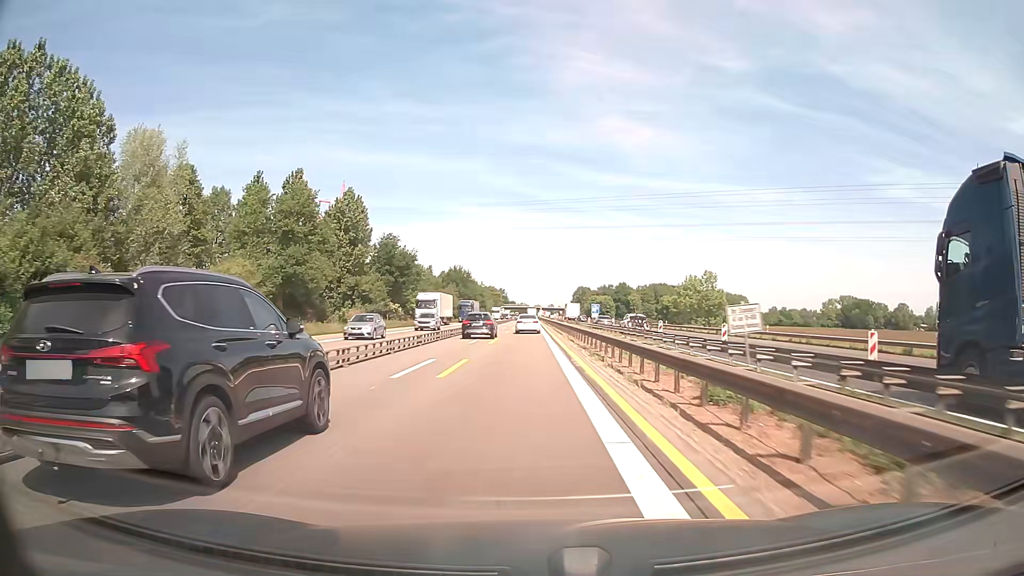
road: motorway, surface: asphalt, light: Day
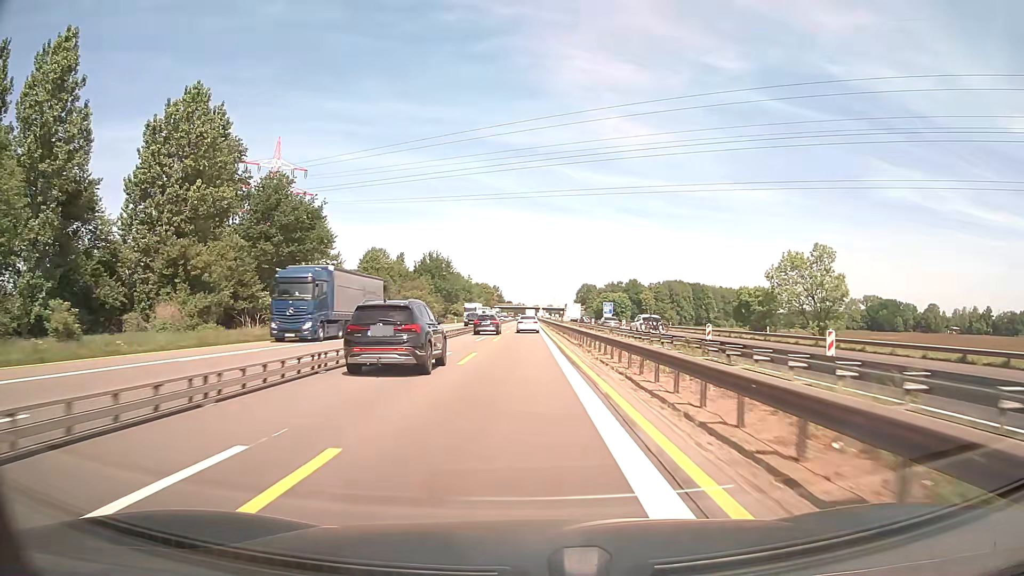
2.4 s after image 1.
(+0.1, +50.1) m; 0°
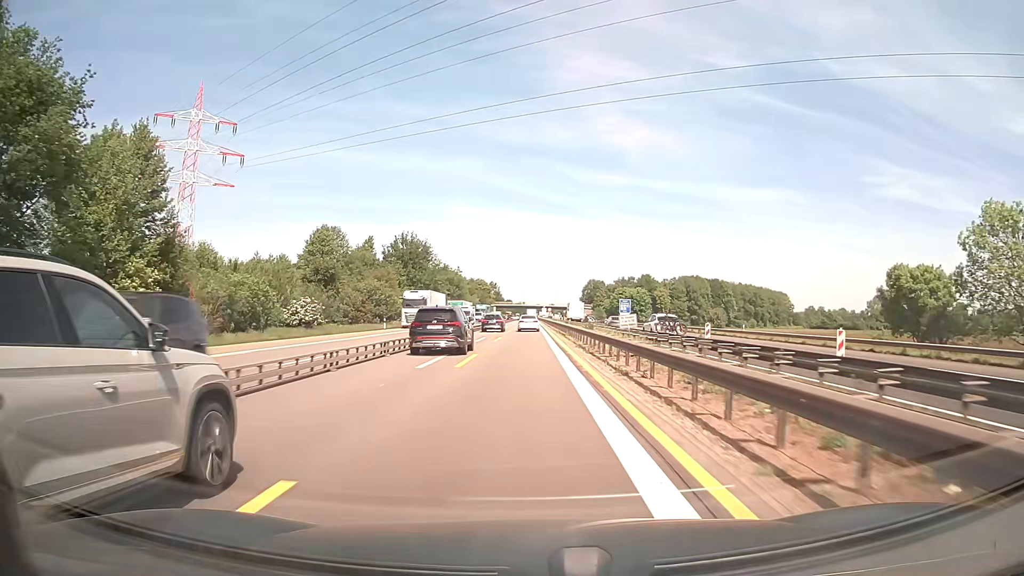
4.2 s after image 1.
(0.0, +37.5) m; 0°
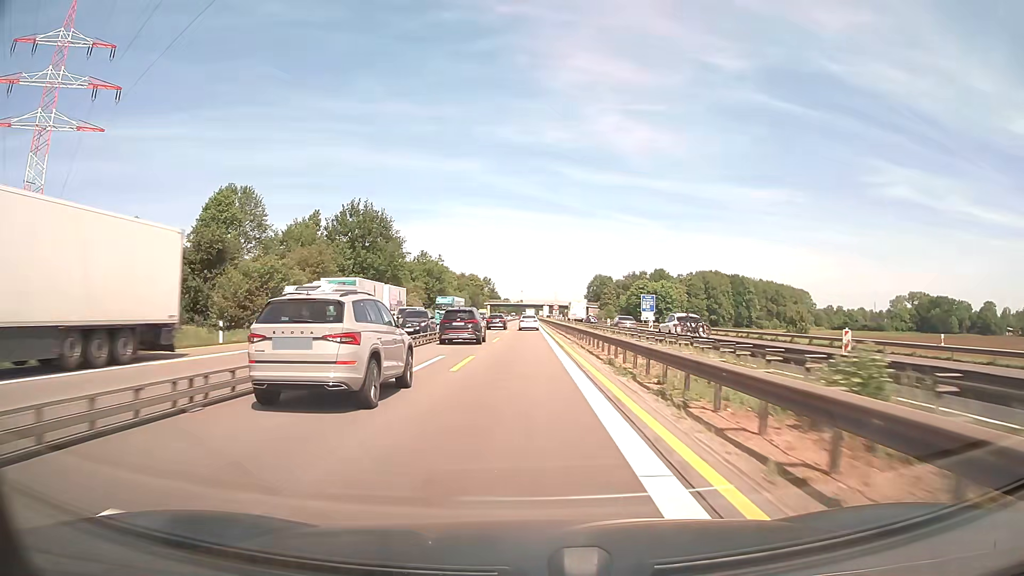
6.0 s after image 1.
(0.0, +37.5) m; 0°
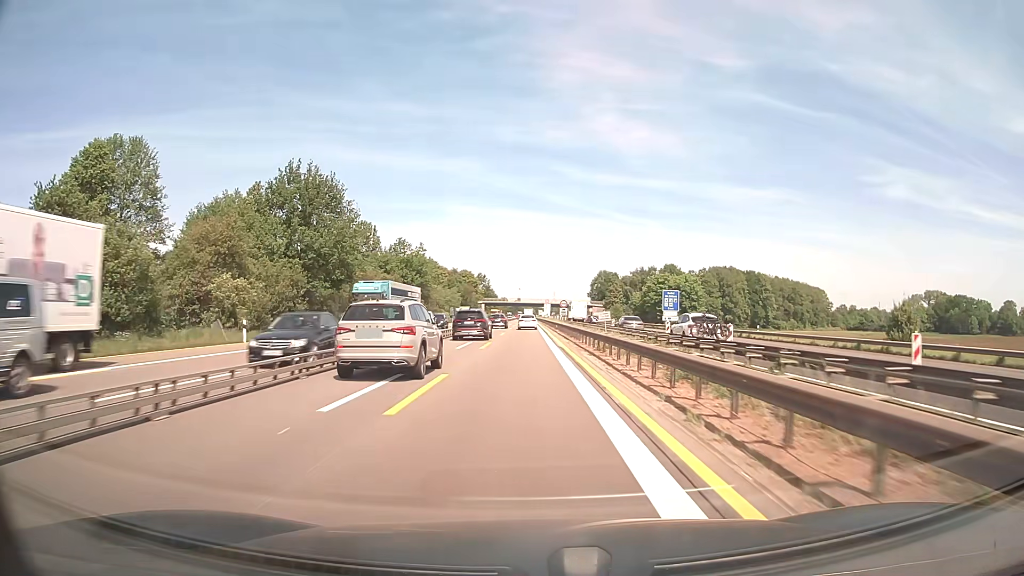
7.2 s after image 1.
(0.0, +25.0) m; 0°
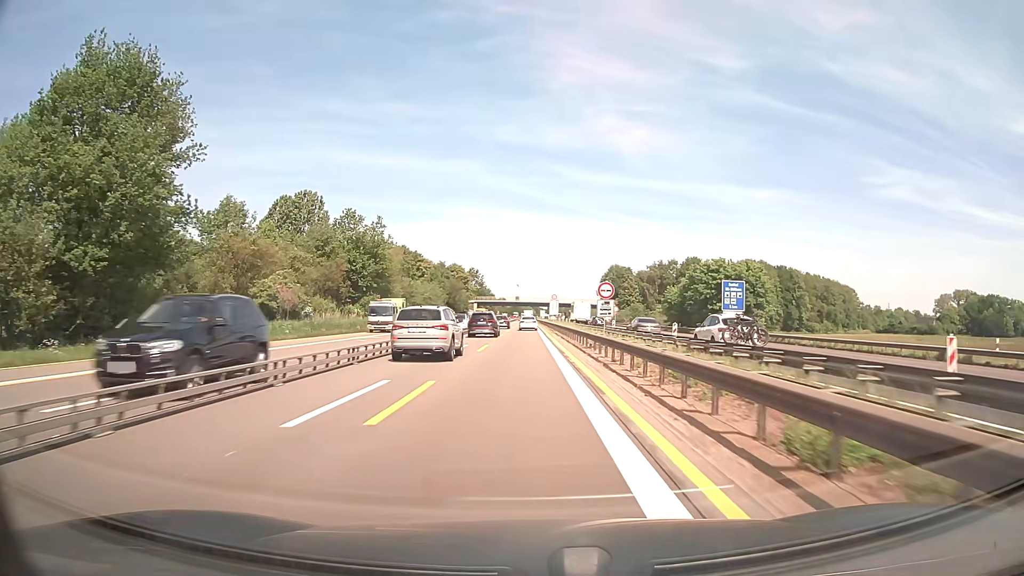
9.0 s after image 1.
(0.0, +37.5) m; 0°
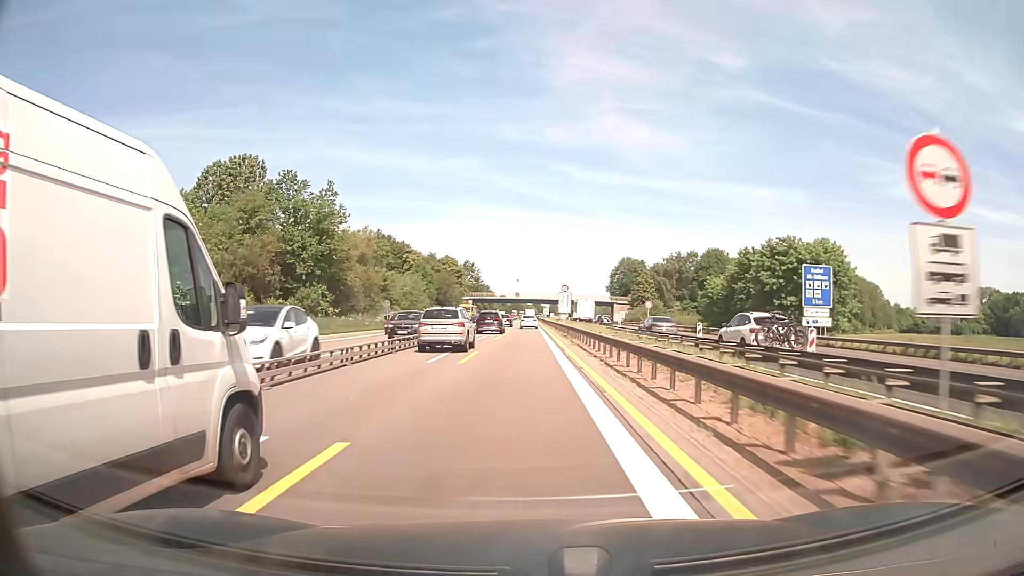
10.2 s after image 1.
(-0.1, +25.0) m; 0°
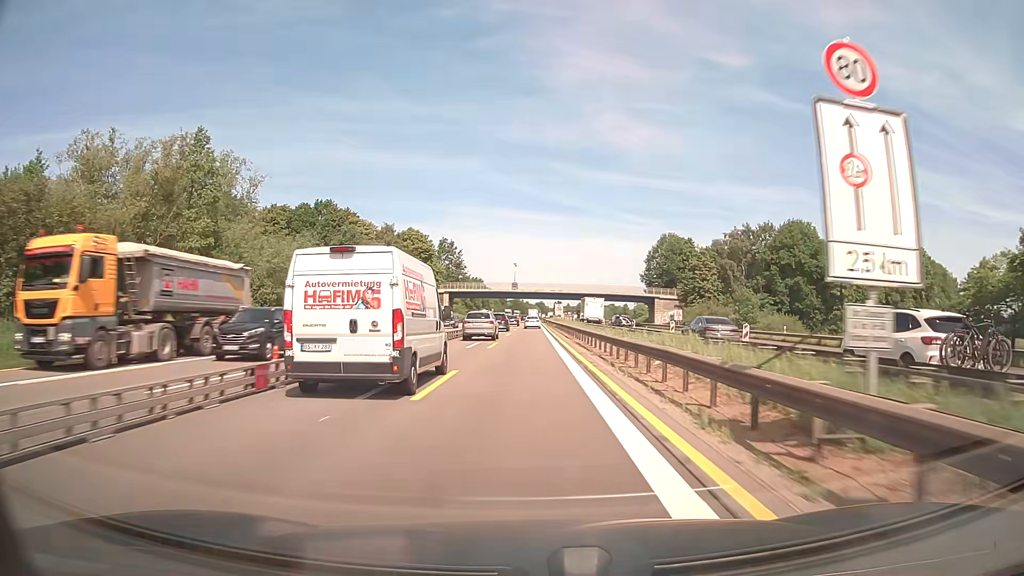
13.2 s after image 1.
(-0.1, +62.7) m; 0°
(0, +10) (0, +20) (0, +30) (0, +40) (0, +50) (0, +60) (0, +70) (0, +80) (0, +90) (0, +100) m
